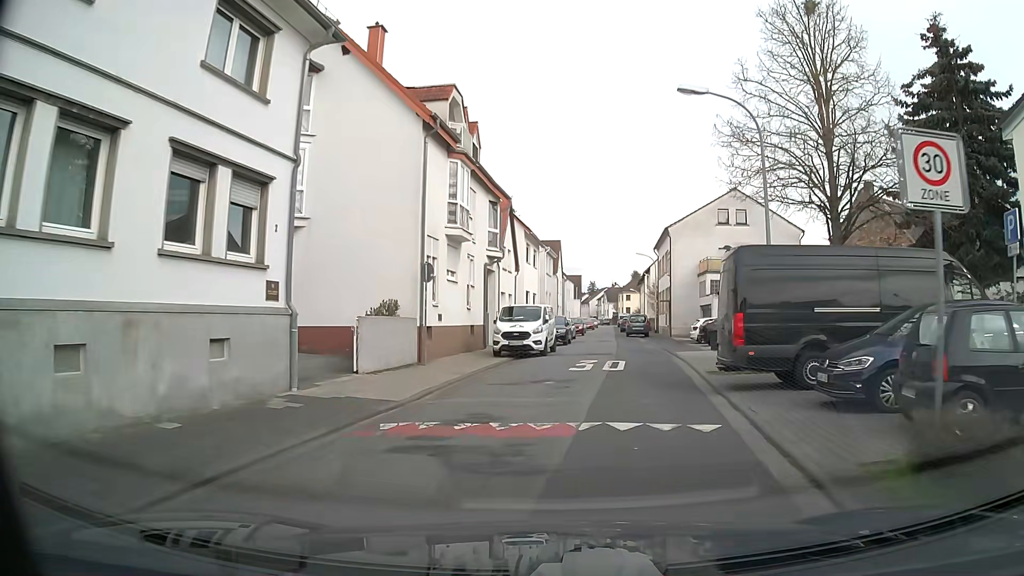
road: residential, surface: asphalt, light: Day
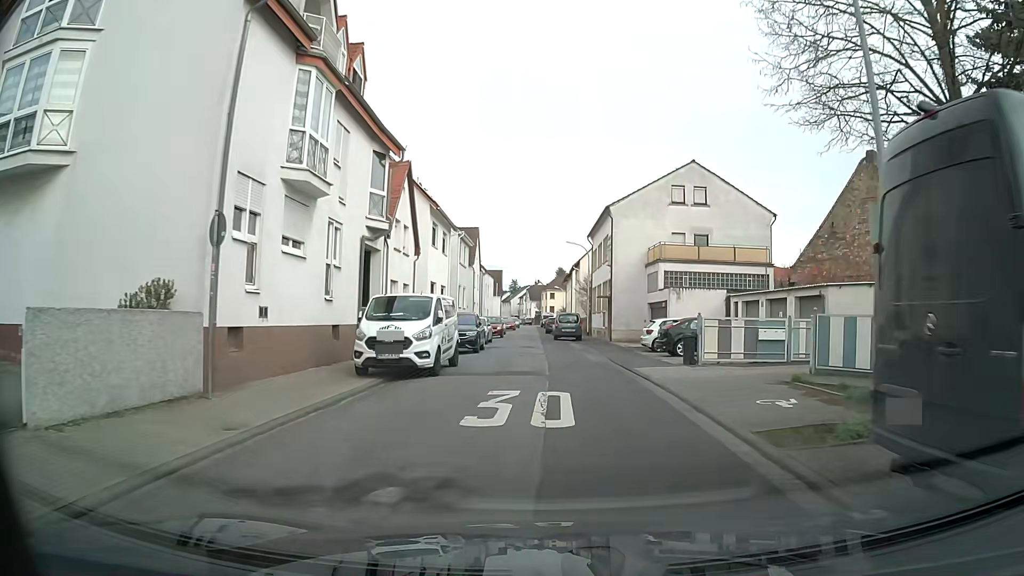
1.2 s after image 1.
(+0.6, +9.5) m; +7°
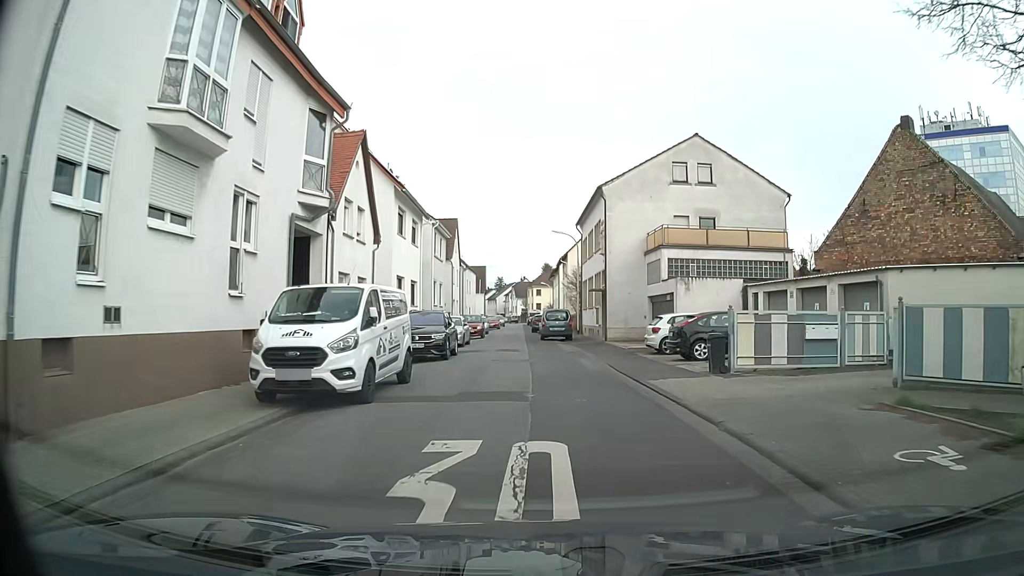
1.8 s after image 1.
(0.0, +5.1) m; +1°
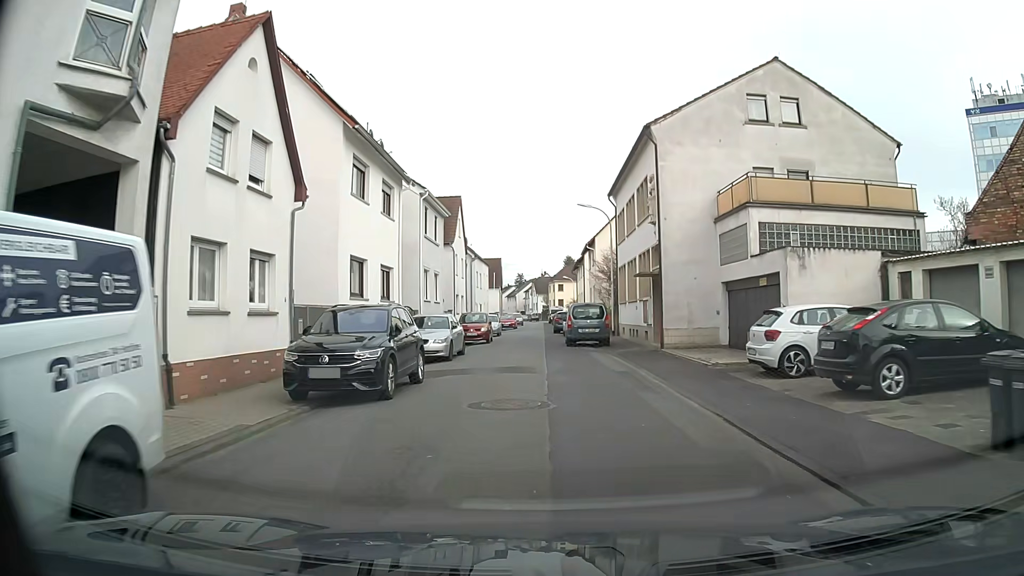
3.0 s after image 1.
(-0.2, +10.7) m; -2°
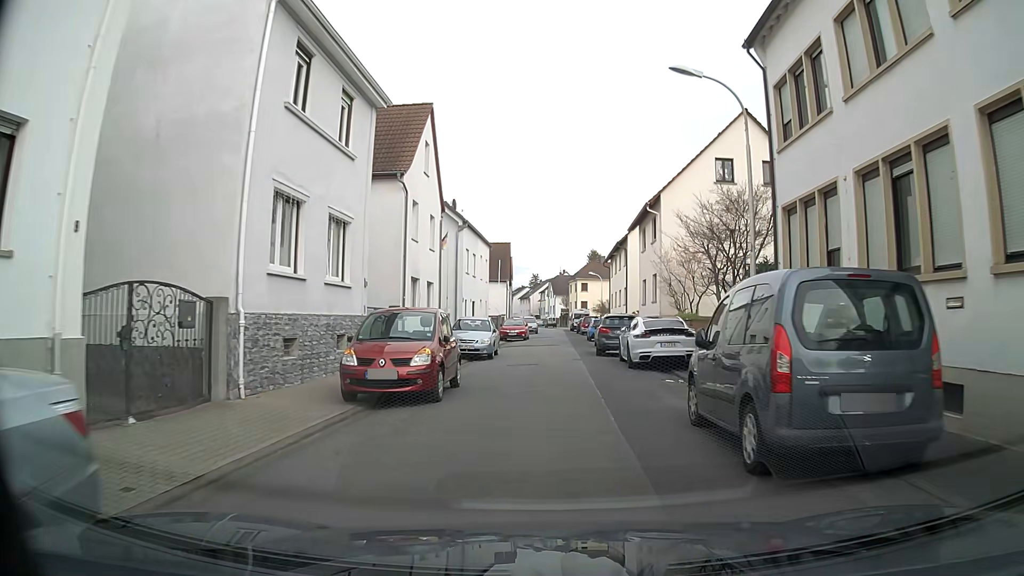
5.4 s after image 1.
(-0.9, +22.2) m; -2°
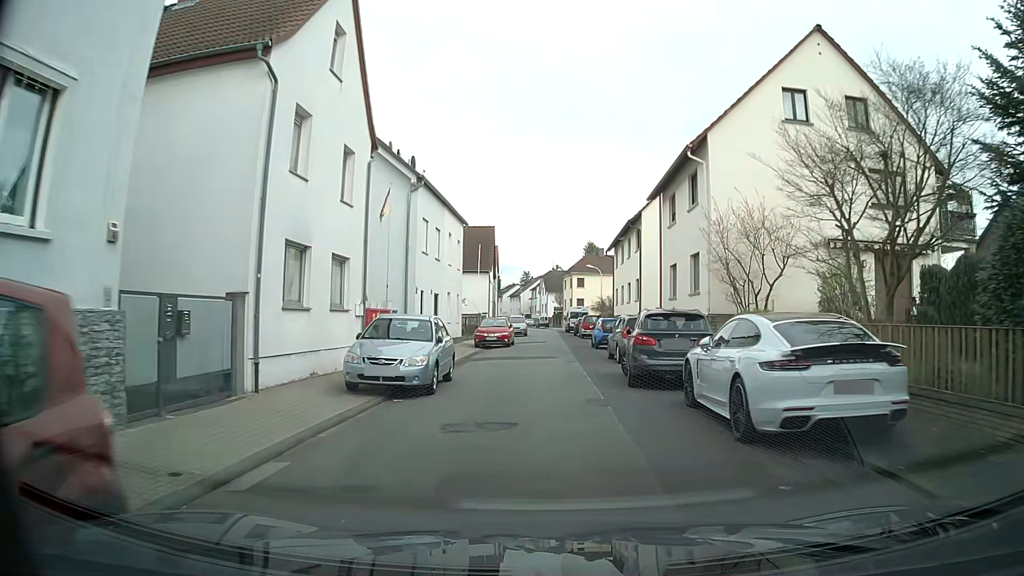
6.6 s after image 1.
(+0.1, +11.4) m; +1°
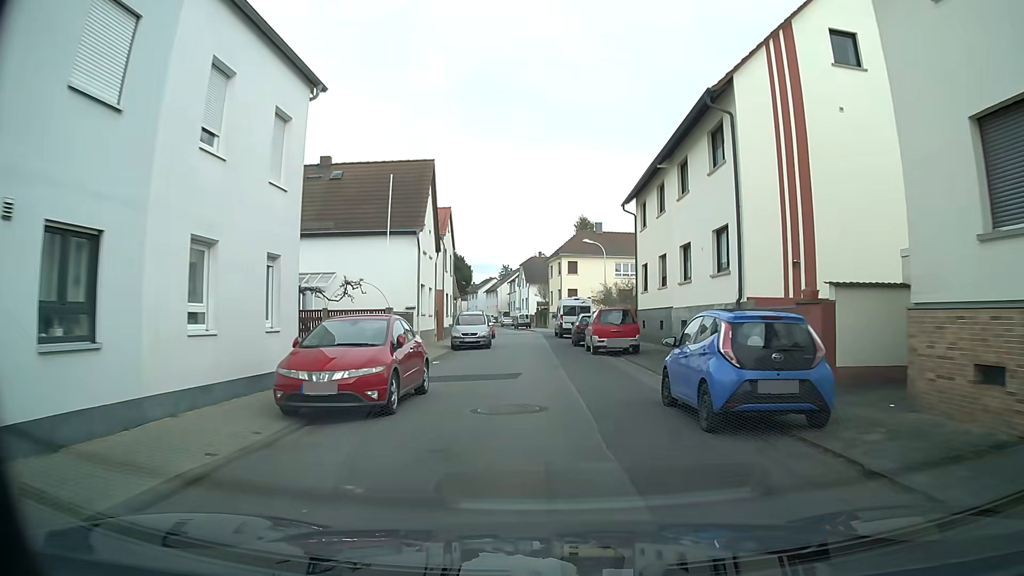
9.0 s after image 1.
(+0.1, +23.3) m; 0°
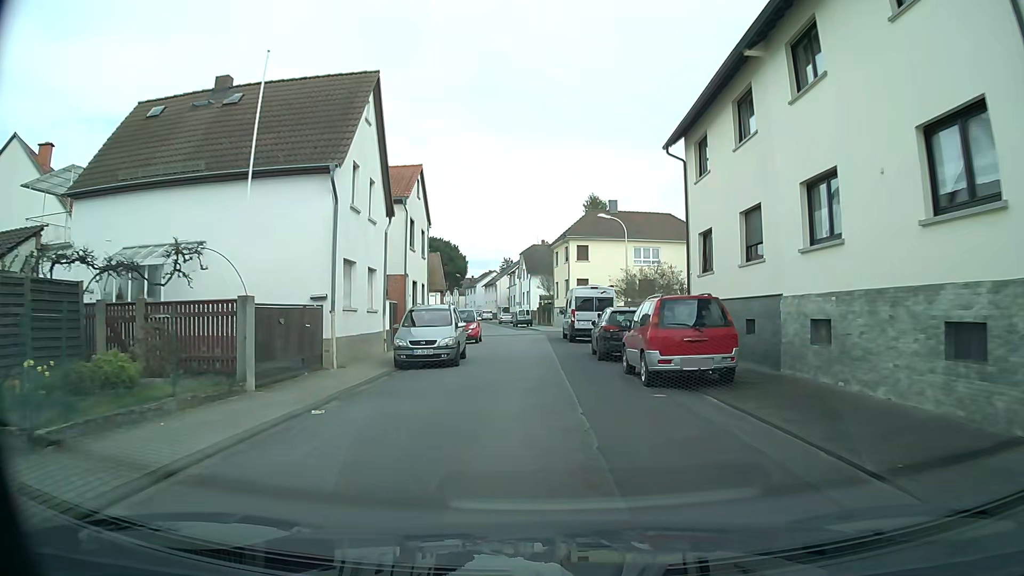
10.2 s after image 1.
(+0.1, +11.8) m; +1°
